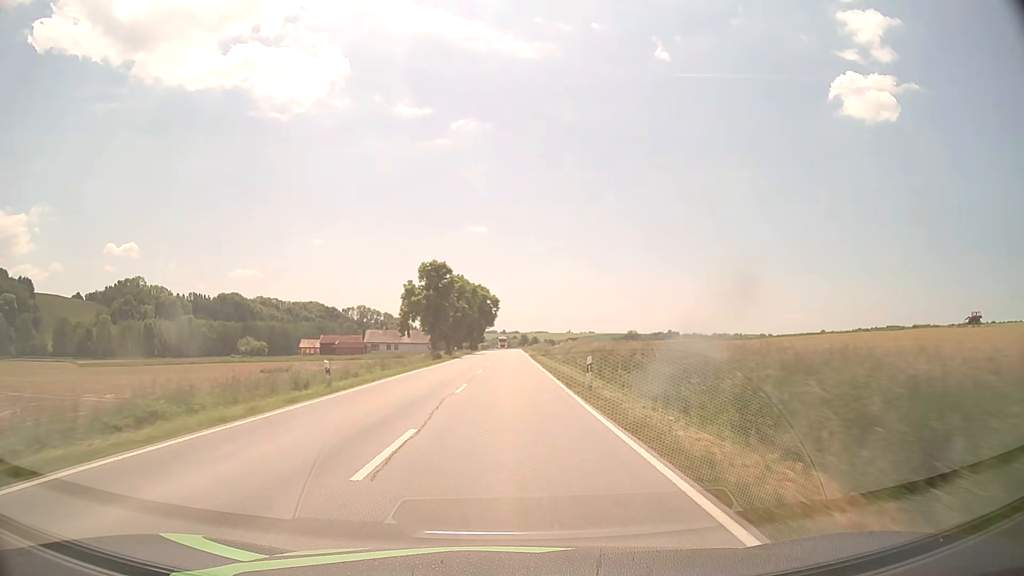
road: secondary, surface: asphalt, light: Day
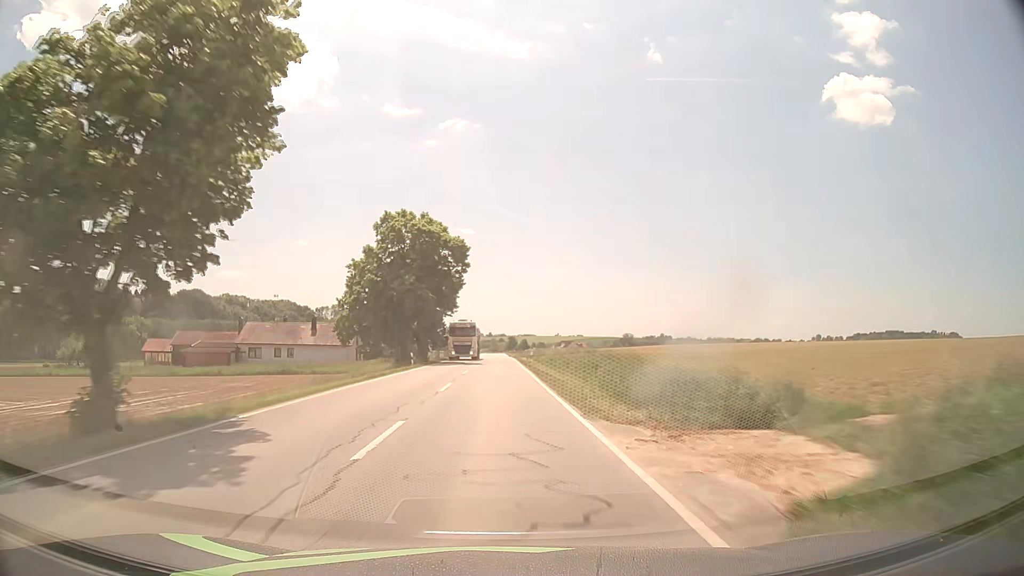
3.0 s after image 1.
(+0.8, +70.8) m; +1°
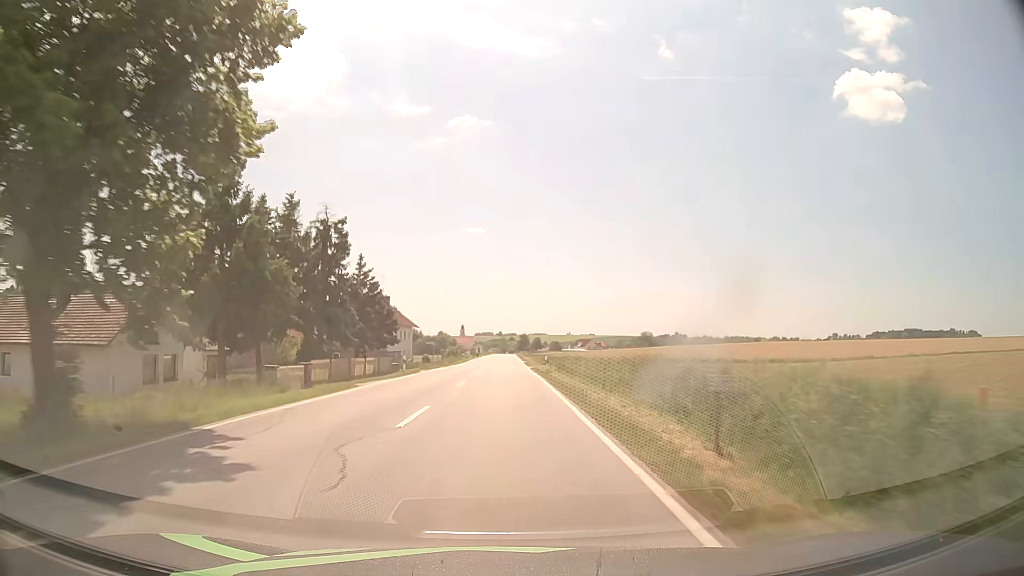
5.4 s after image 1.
(-0.4, +56.7) m; -1°
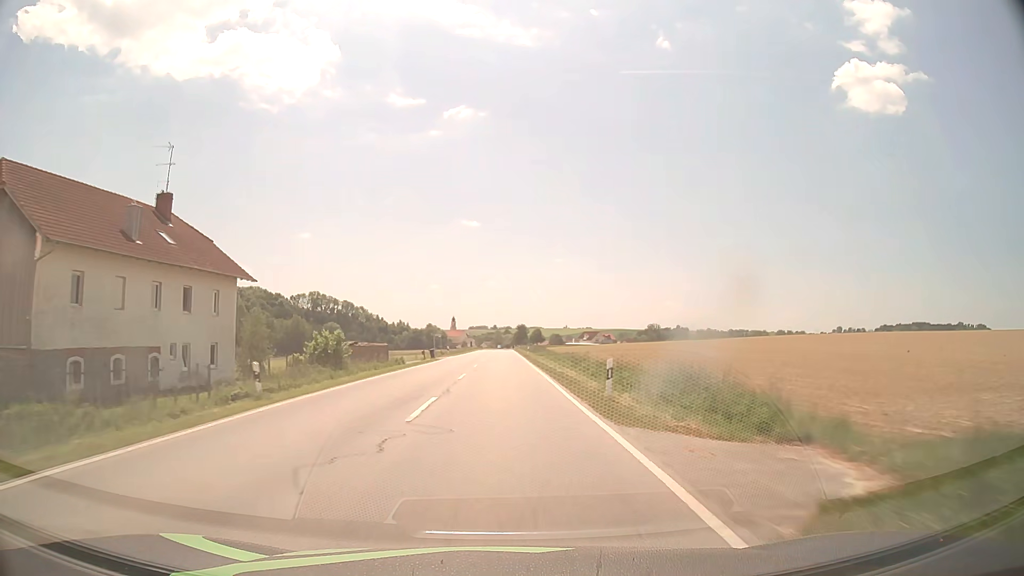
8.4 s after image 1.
(+0.2, +71.0) m; 0°
(0, +10) (0, +20) (0, +30) (0, +40) (0, +50) (0, +60) (0, +70) (0, +80) (0, +90) (0, +100) m
